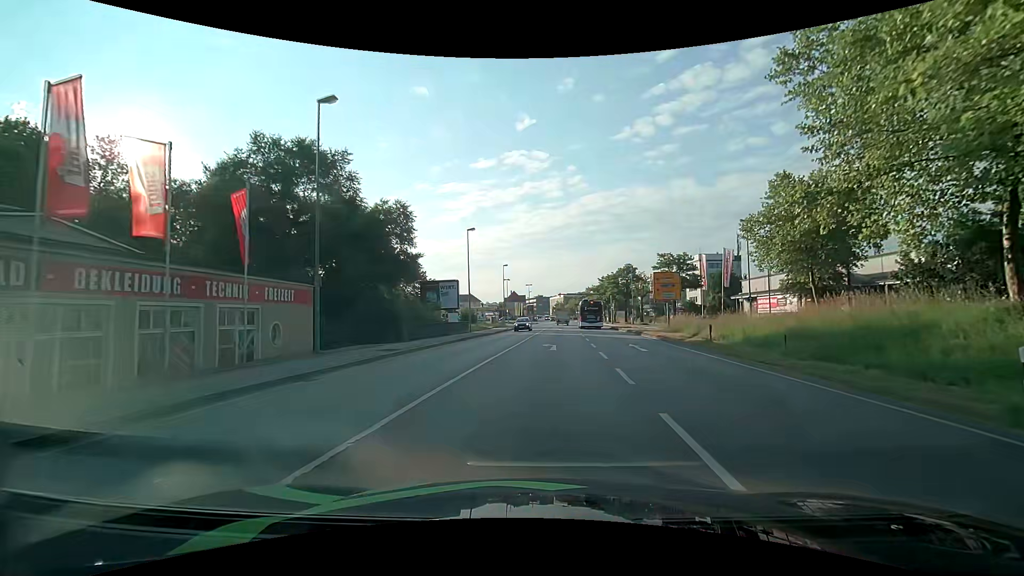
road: primary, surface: asphalt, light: Day
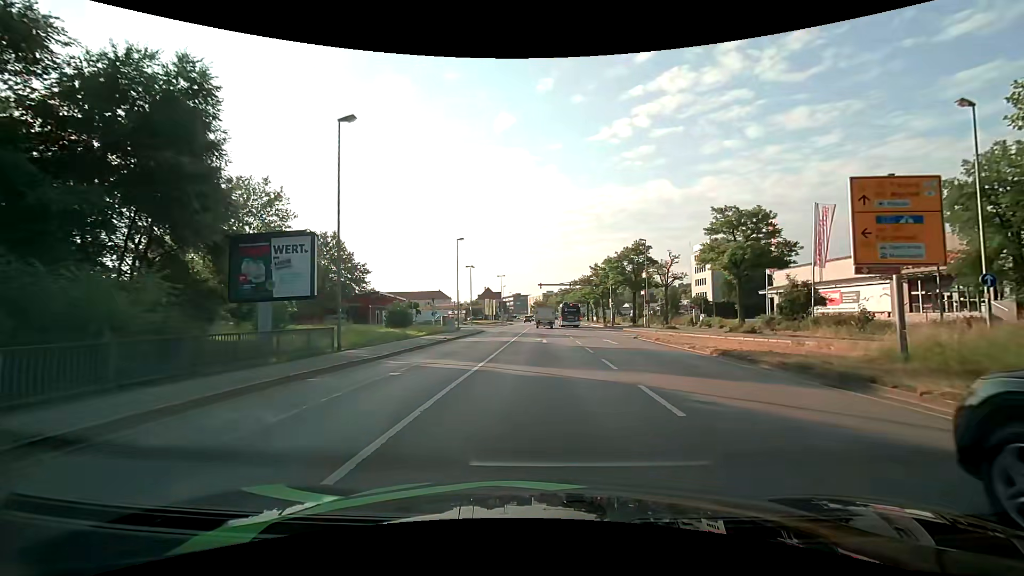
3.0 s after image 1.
(+0.8, +27.2) m; +2°
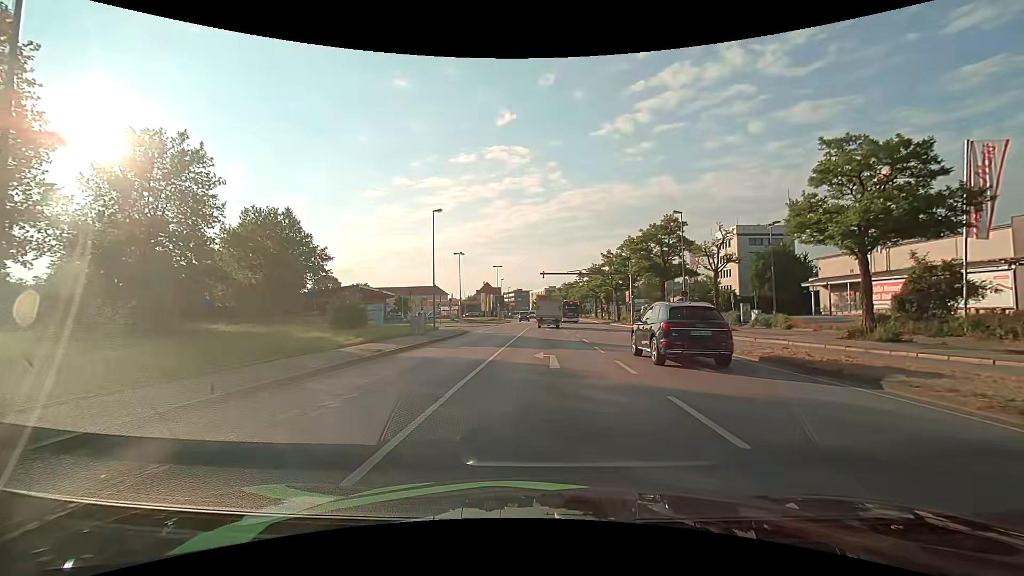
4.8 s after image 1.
(0.0, +13.4) m; +1°
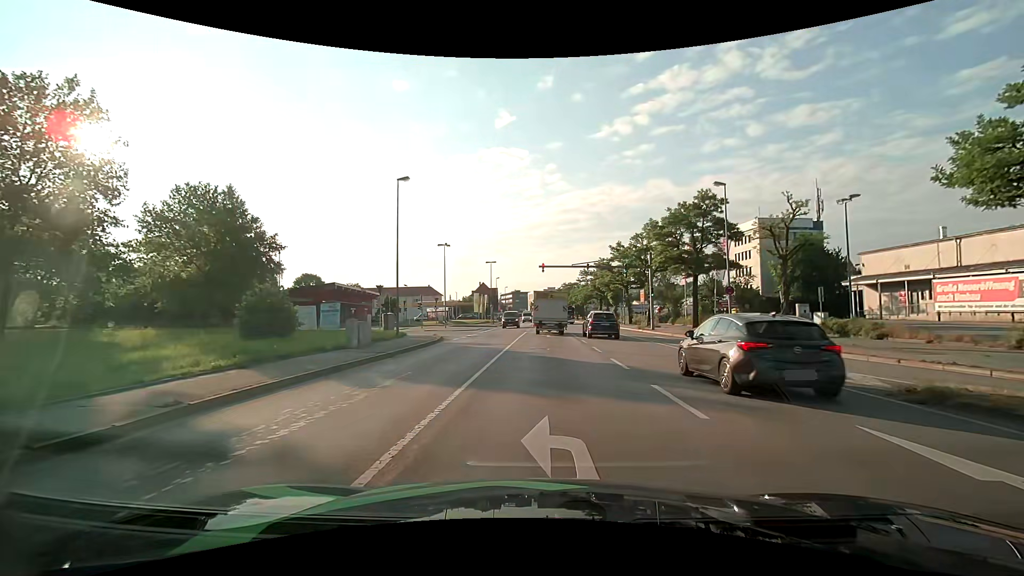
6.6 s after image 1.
(-0.1, +10.3) m; -1°
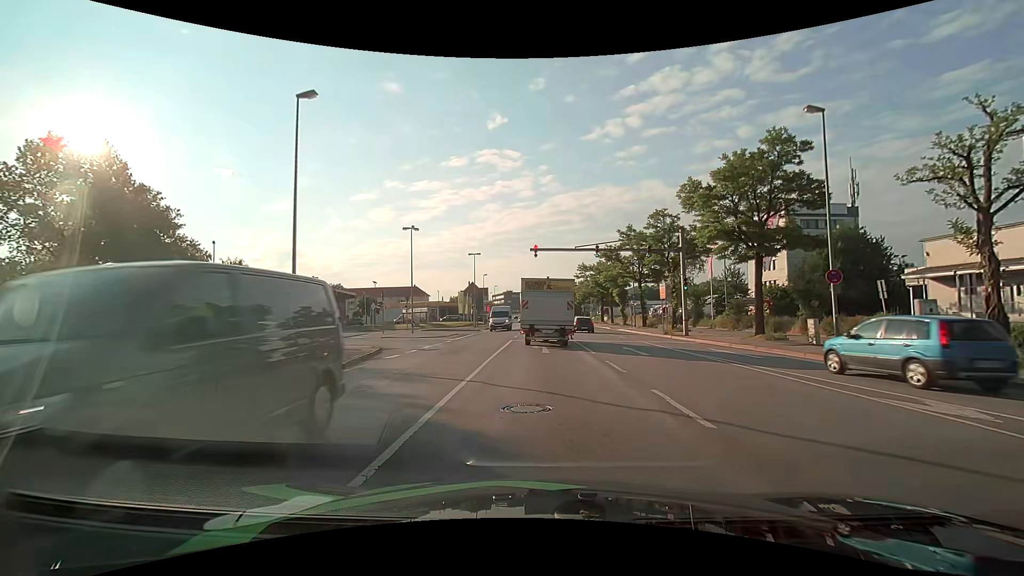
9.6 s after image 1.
(+0.2, +12.3) m; +1°
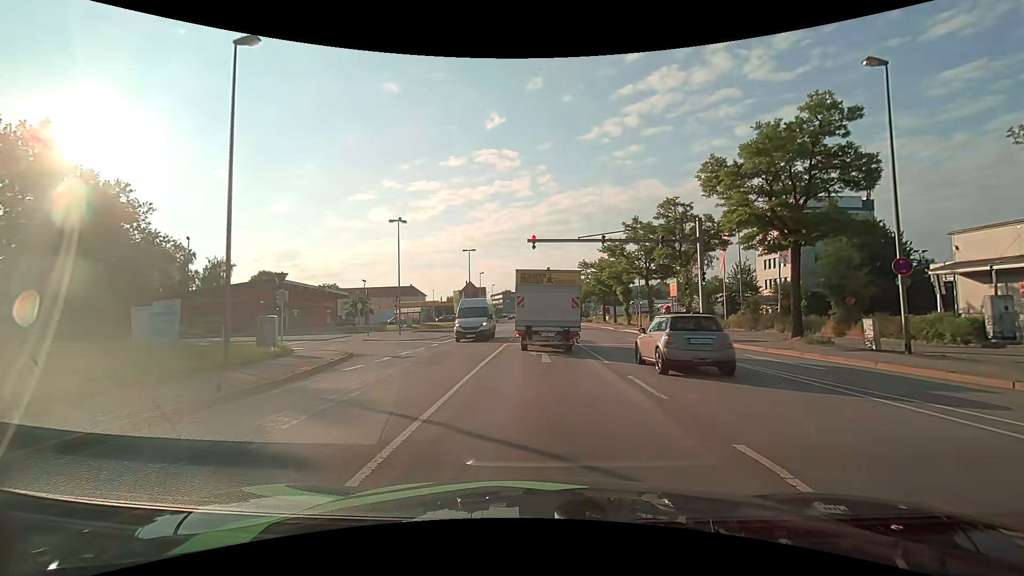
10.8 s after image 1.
(0.0, +3.9) m; +1°
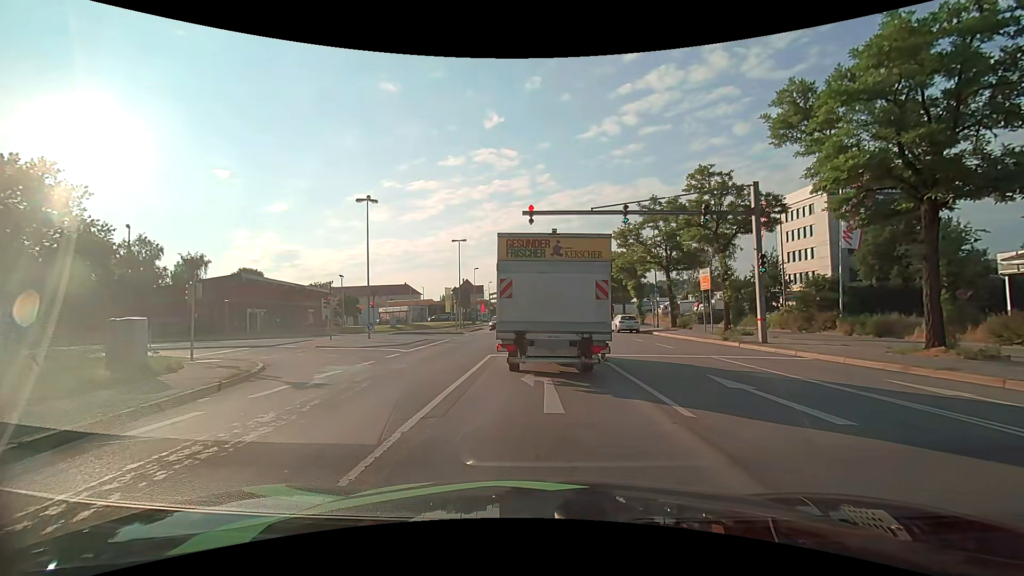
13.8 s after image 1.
(-0.1, +7.6) m; 0°
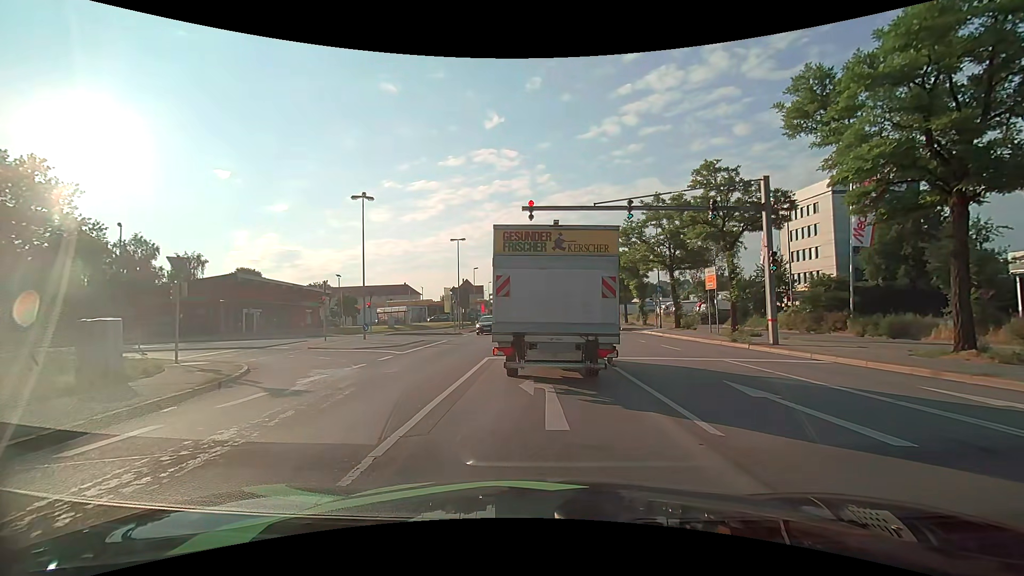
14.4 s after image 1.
(0.0, +0.9) m; 0°
